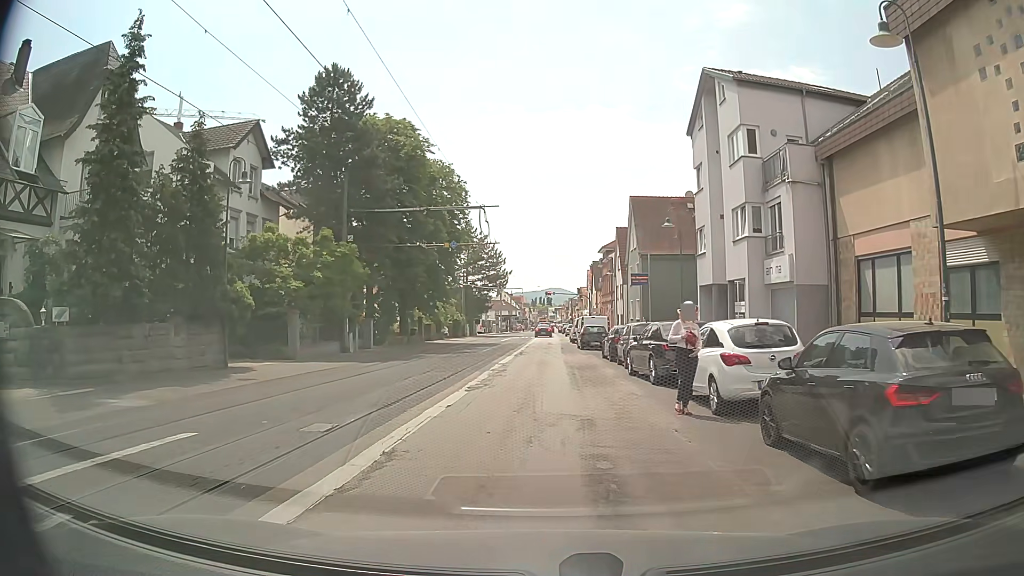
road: tertiary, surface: asphalt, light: Day
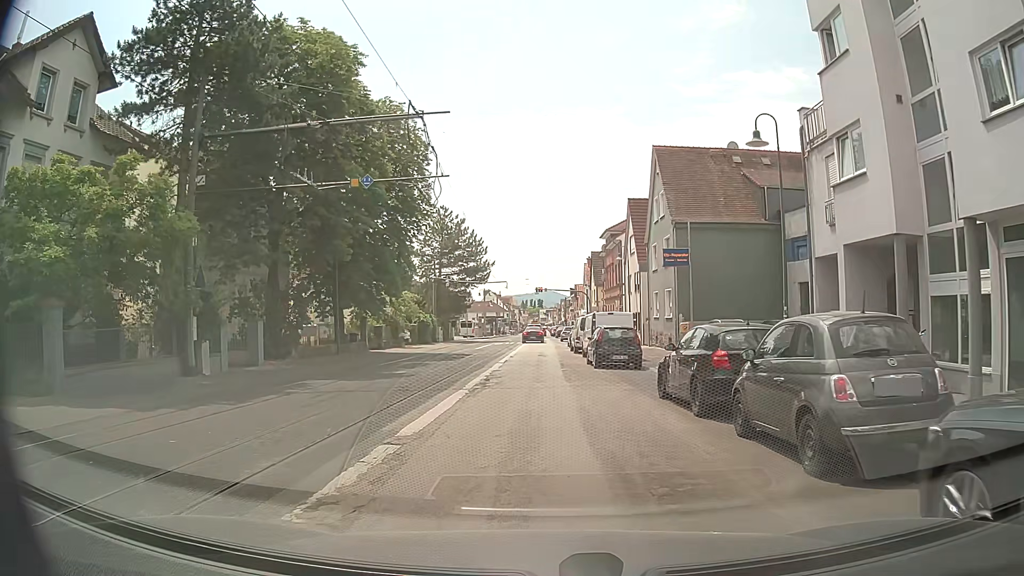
(-0.1, +16.1) m; 0°
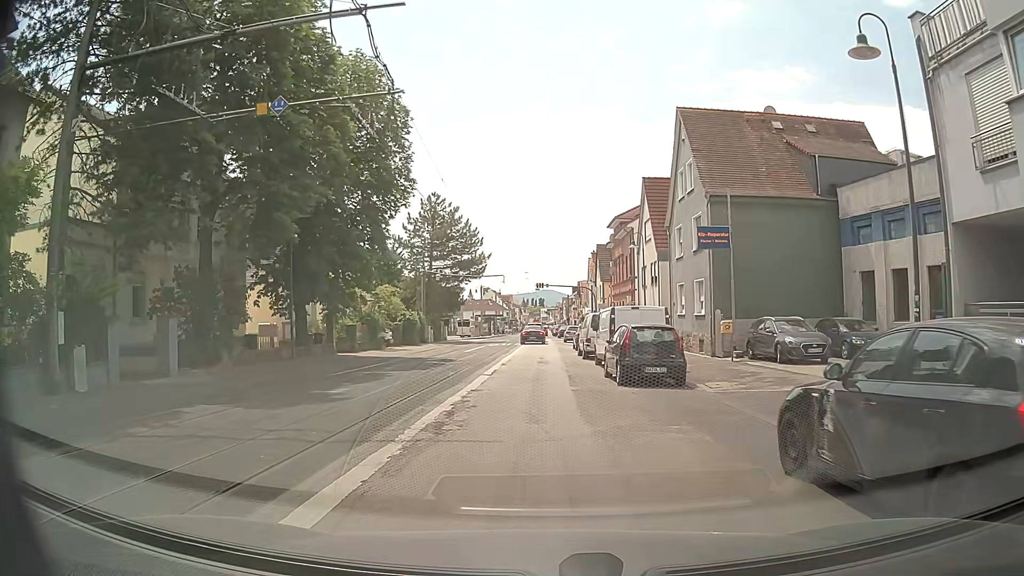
(0.0, +7.0) m; 0°
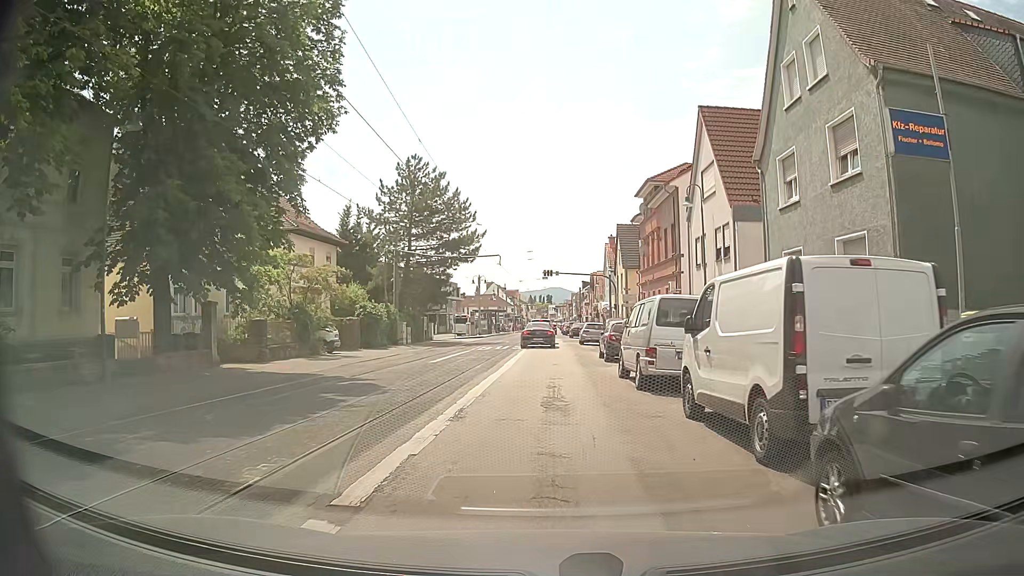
(0.0, +14.4) m; -1°
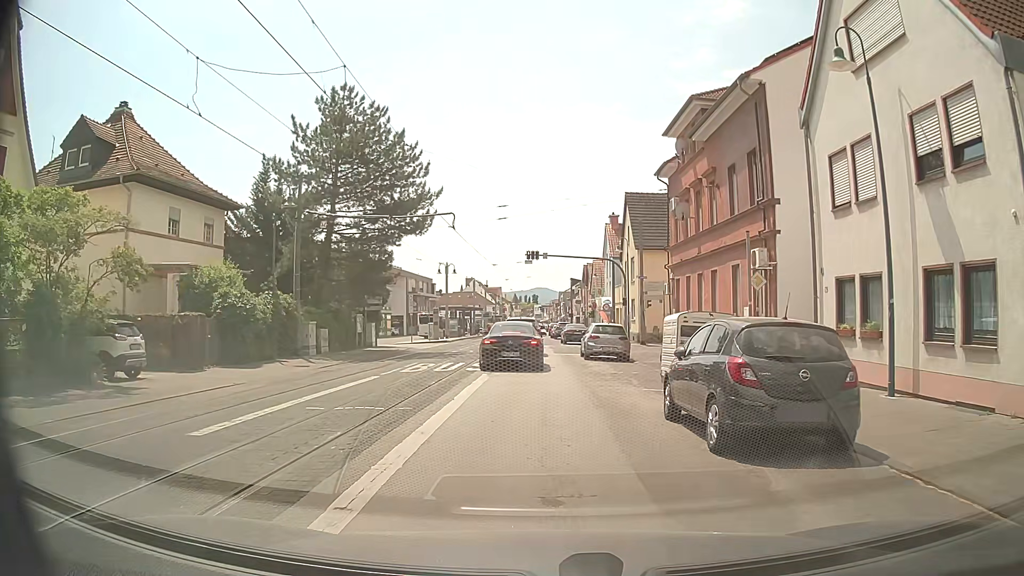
(+0.3, +16.8) m; +1°
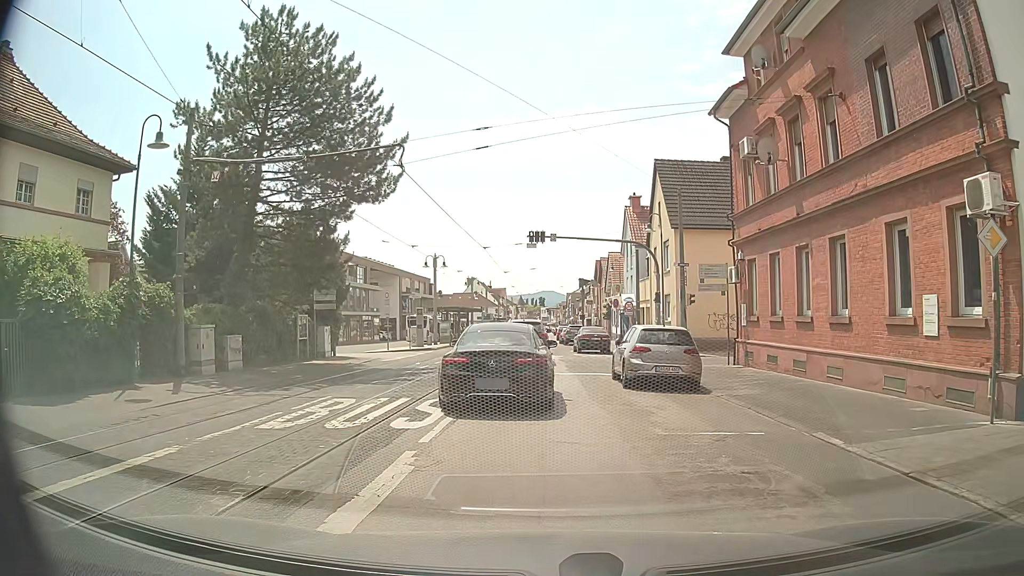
(+0.1, +10.8) m; +1°
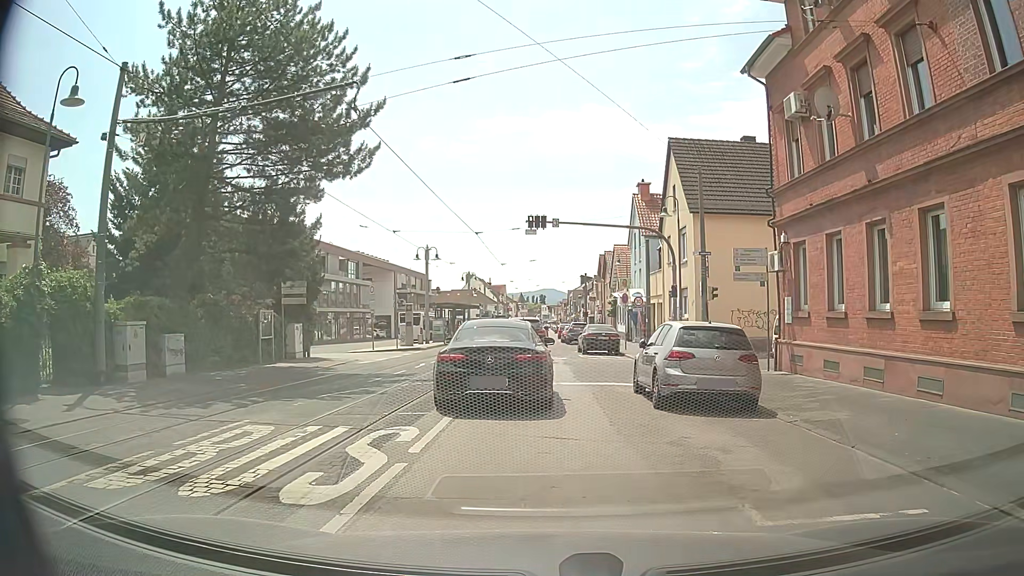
(-0.1, +4.2) m; -1°
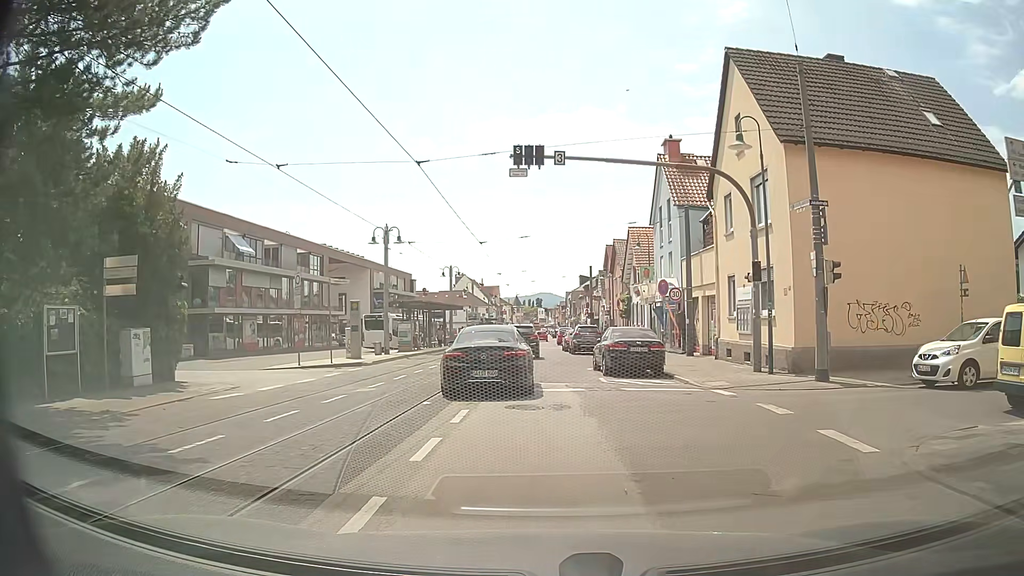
(-0.1, +12.7) m; 0°
(0, +10) (0, +20) (0, +30) (0, +40) (0, +50) (0, +60) (0, +70) (0, +80) (0, +90) (0, +100) m
